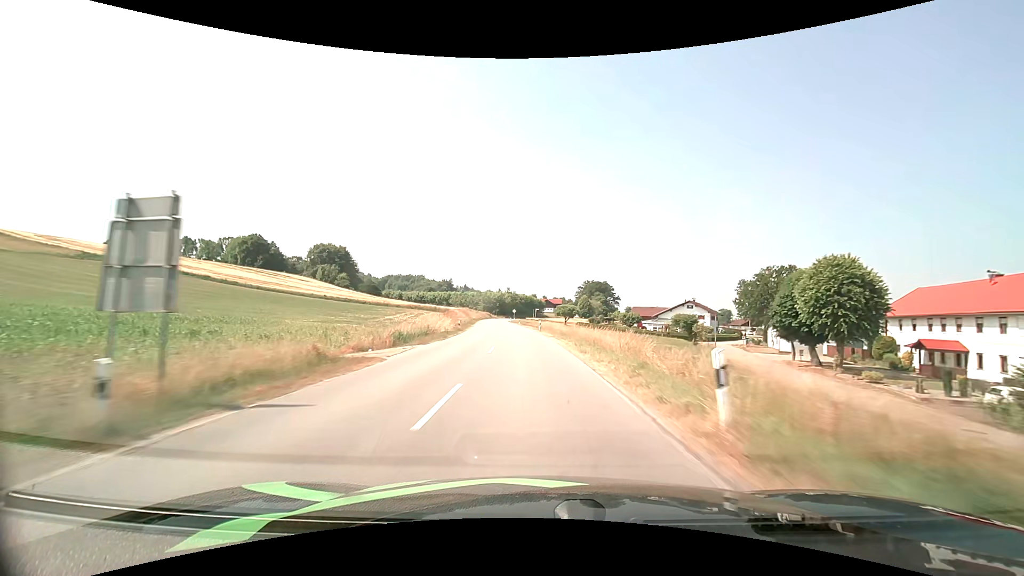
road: secondary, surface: asphalt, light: Day
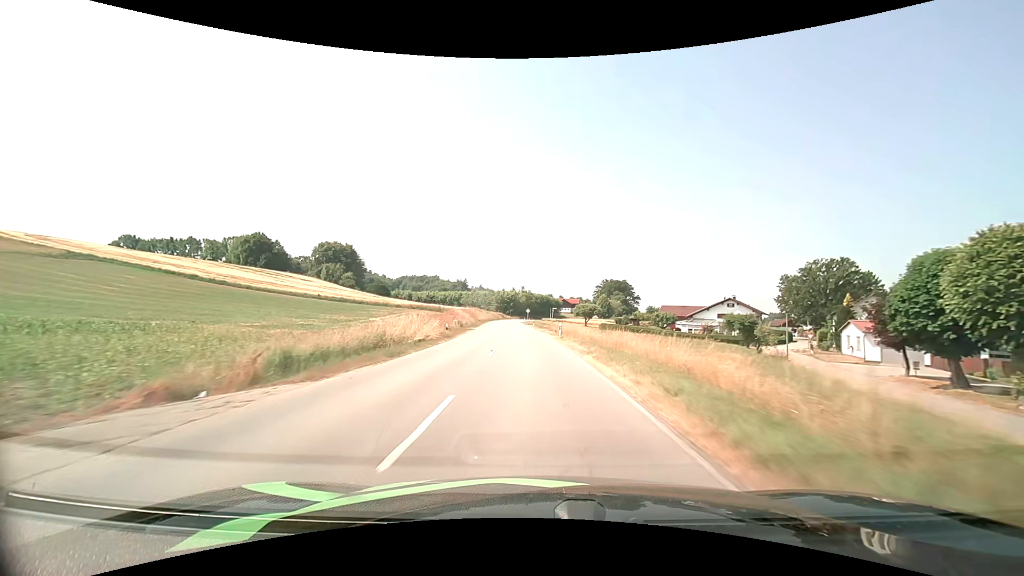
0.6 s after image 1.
(-0.2, +13.8) m; -2°
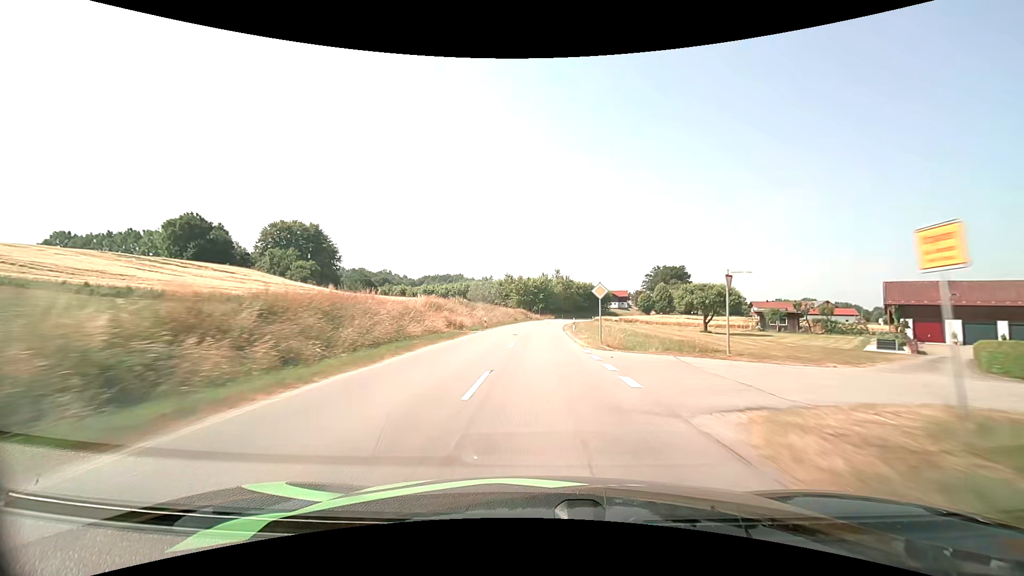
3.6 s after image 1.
(-3.5, +69.1) m; -4°
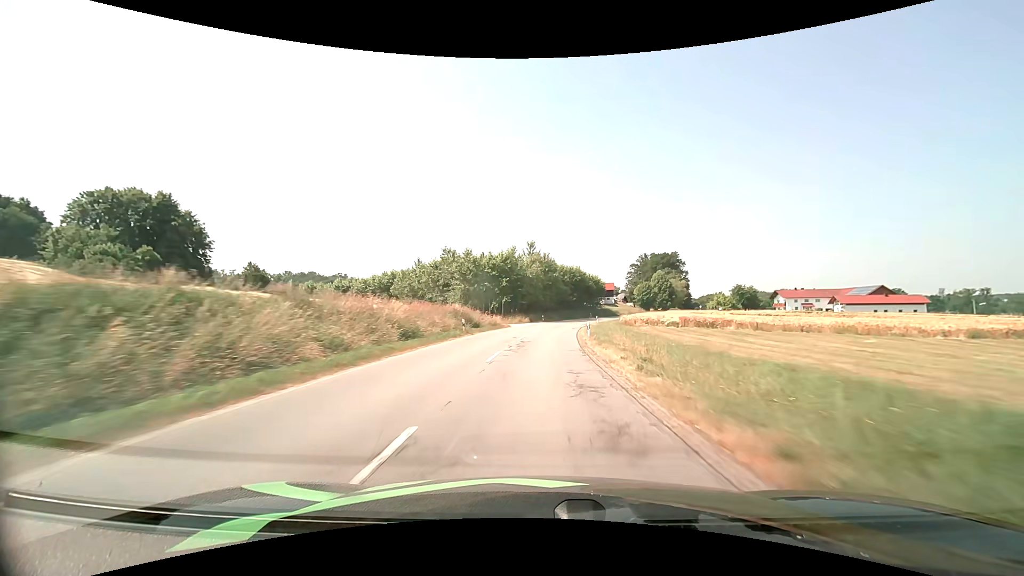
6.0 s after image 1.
(+0.9, +53.5) m; +3°
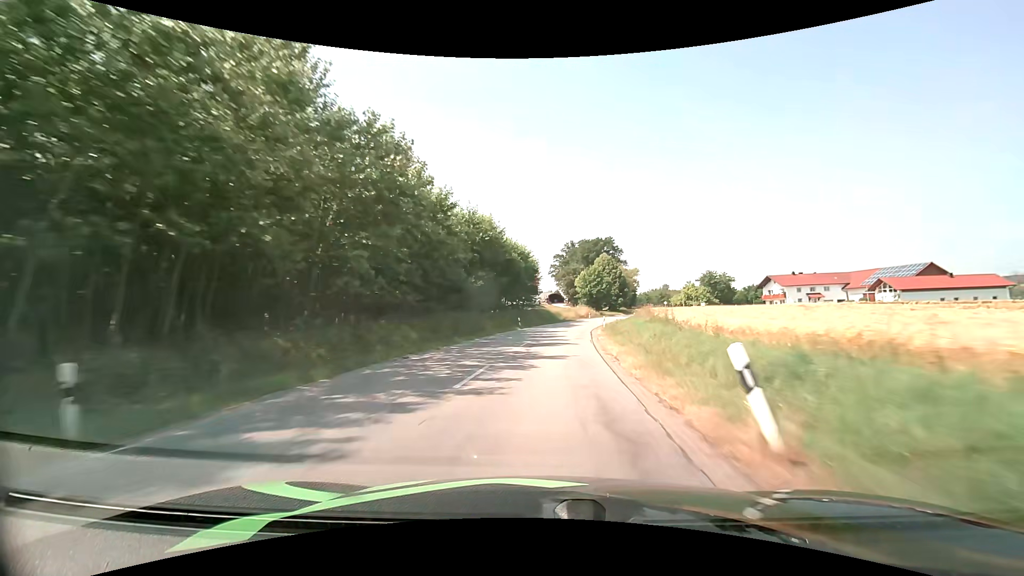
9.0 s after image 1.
(+5.0, +64.3) m; +10°
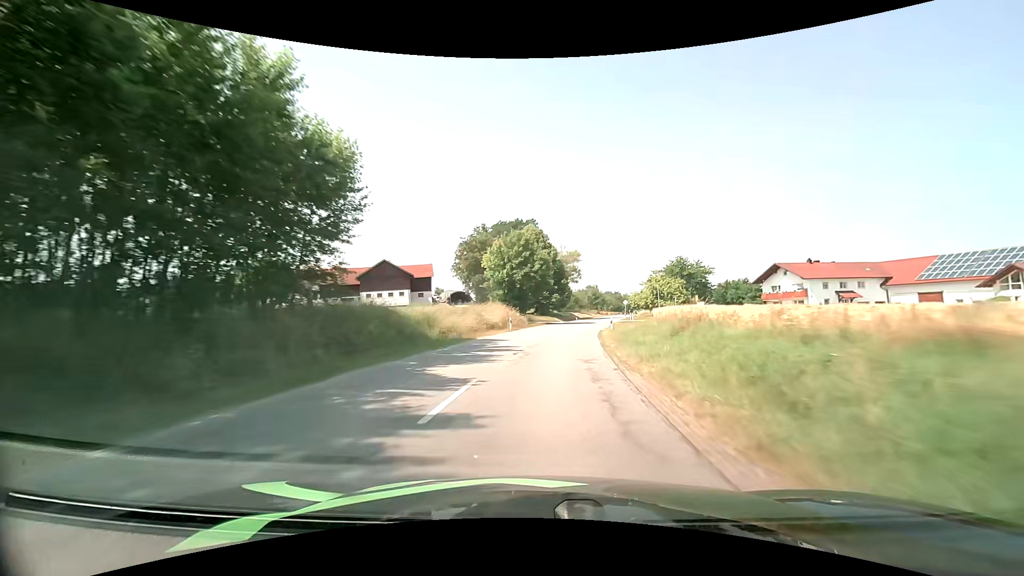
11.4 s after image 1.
(+4.3, +50.5) m; +10°
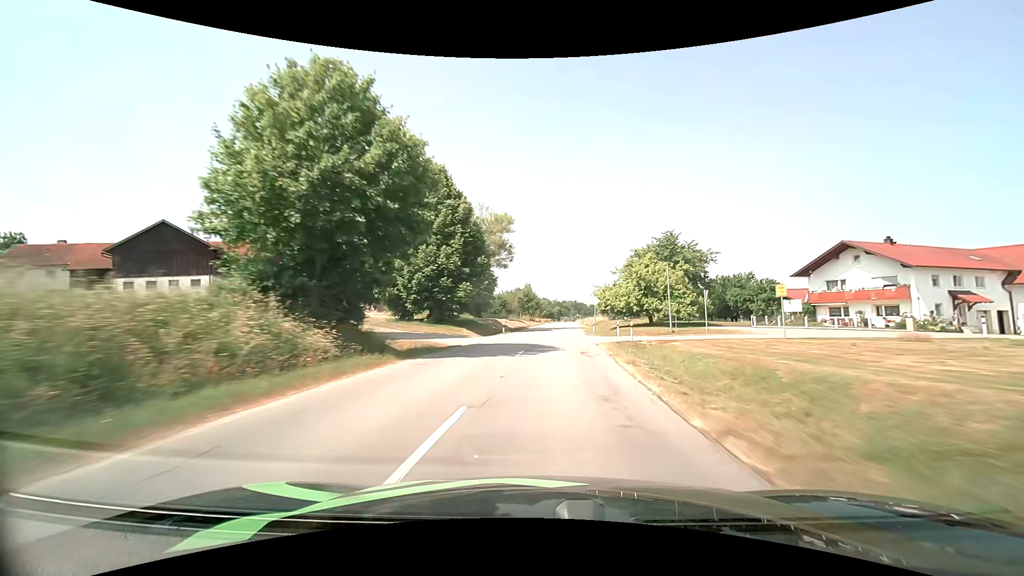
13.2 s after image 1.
(+2.6, +38.3) m; +8°
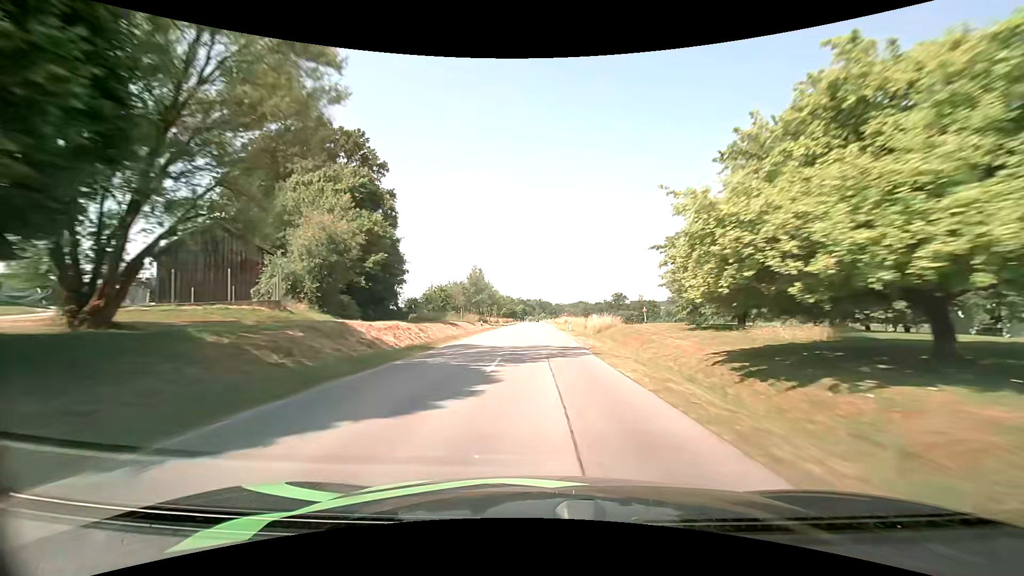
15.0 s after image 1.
(+2.0, +39.9) m; +5°
(0, +10) (0, +20) (0, +30) (0, +40) (0, +50) (0, +60) (0, +70) (0, +80) (0, +90) (0, +100) m
